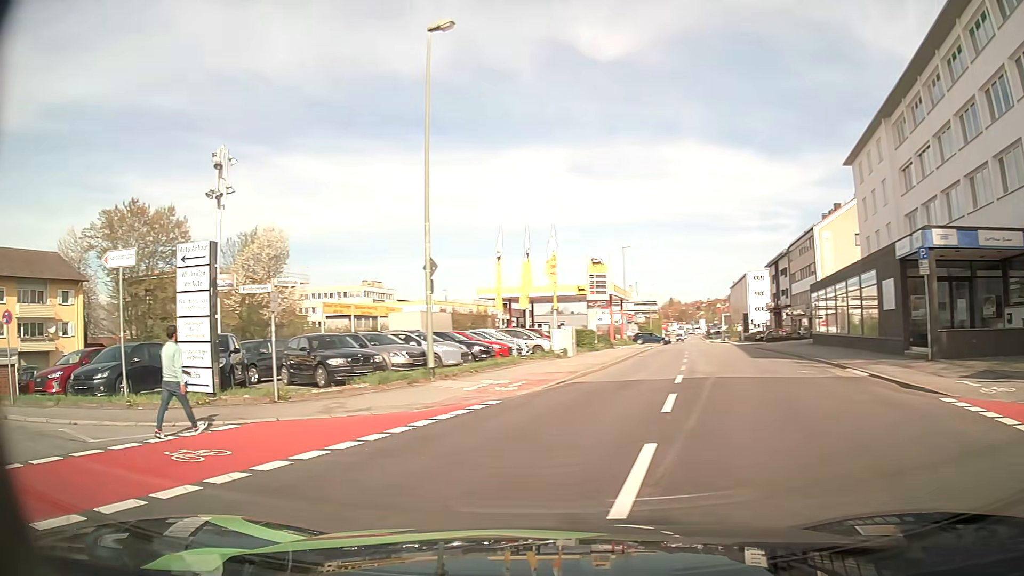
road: tertiary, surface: asphalt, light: Day
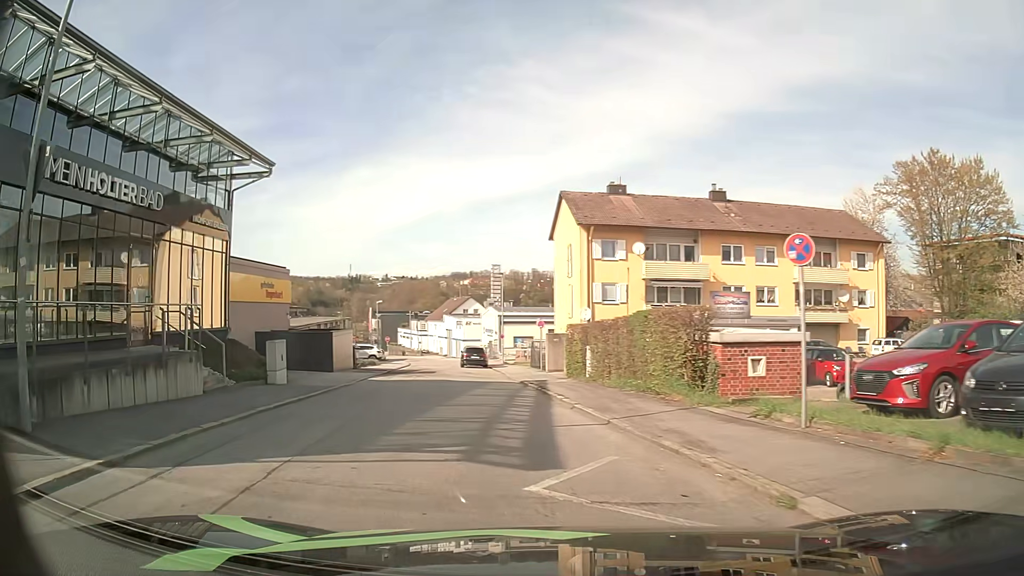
(-6.1, +8.4) m; -66°
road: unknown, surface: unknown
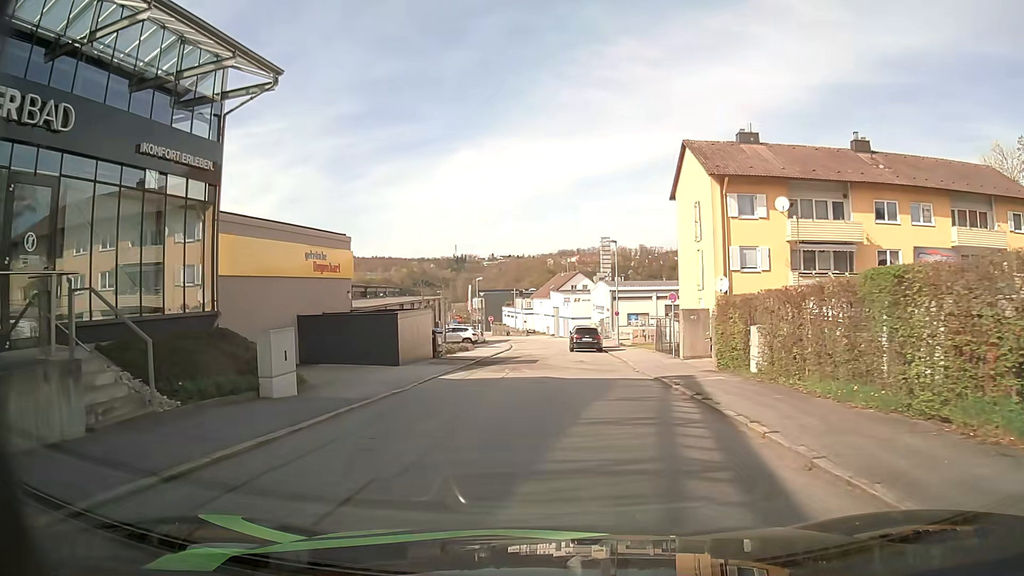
(-0.8, +8.0) m; -9°
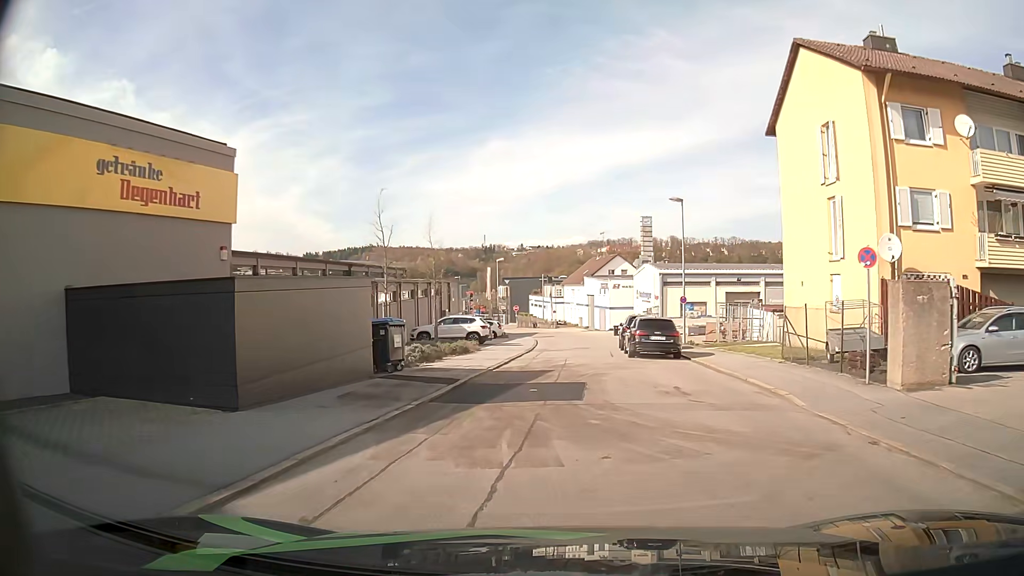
(-0.6, +14.9) m; -3°
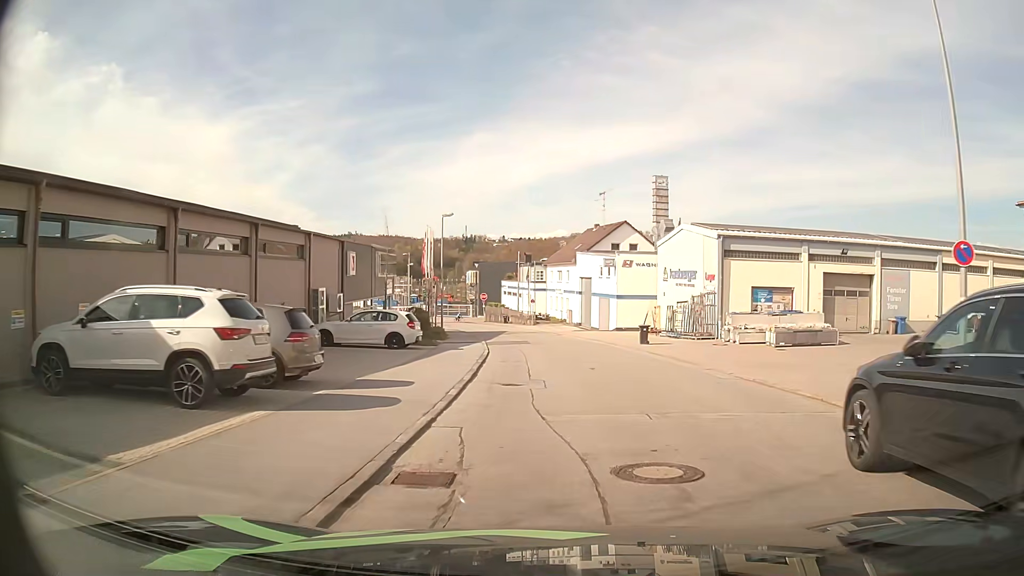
(+0.6, +27.8) m; +1°
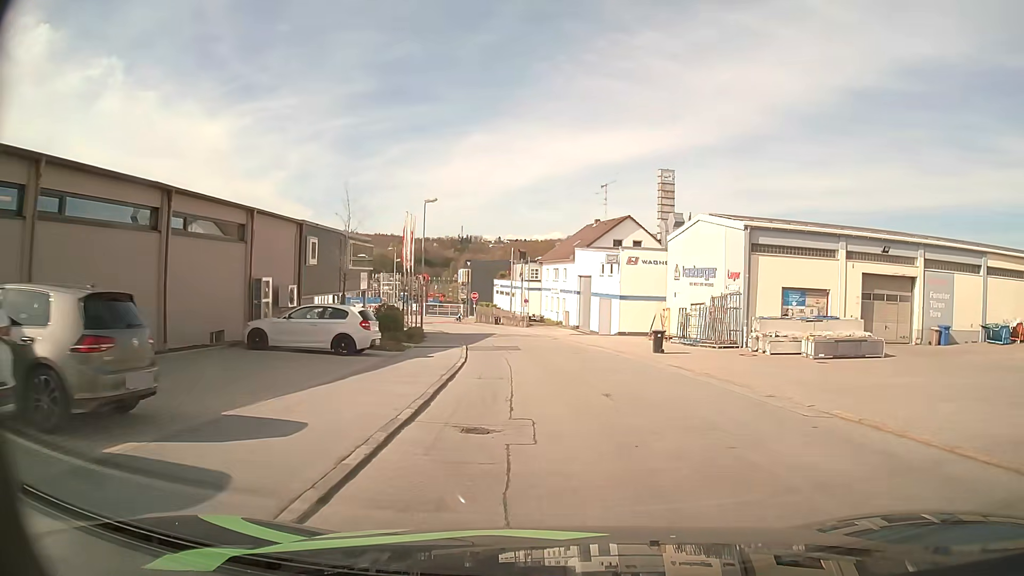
(0.0, +5.6) m; +1°
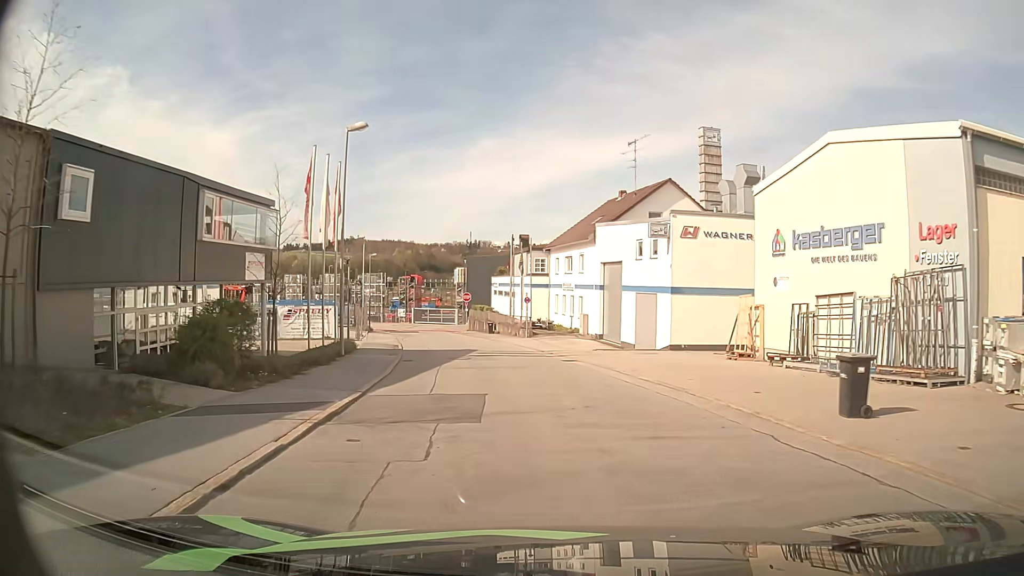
(+0.1, +17.3) m; 0°
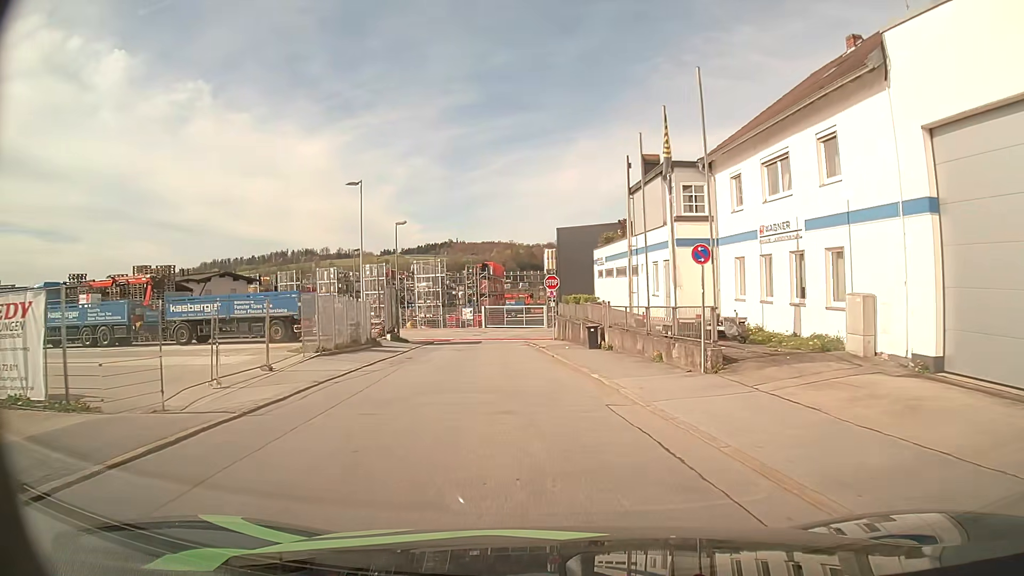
(-2.1, +28.5) m; -9°
